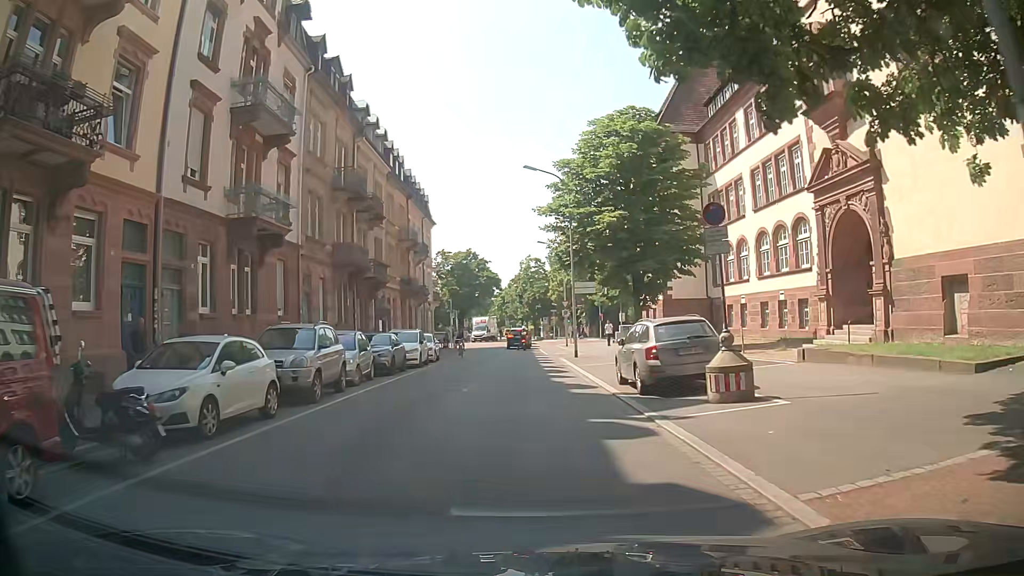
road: residential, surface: asphalt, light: Day
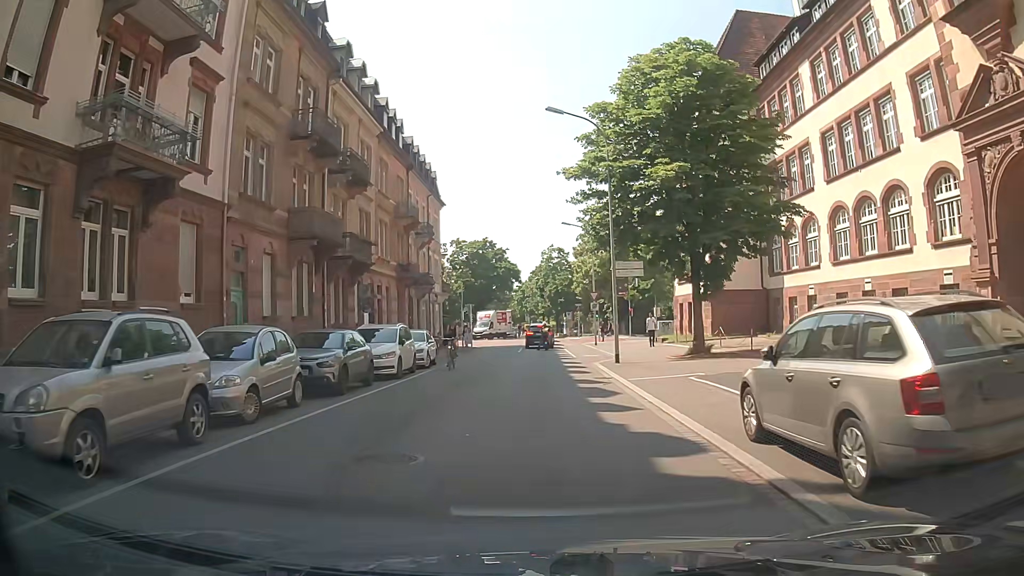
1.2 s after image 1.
(0.0, +8.5) m; -2°
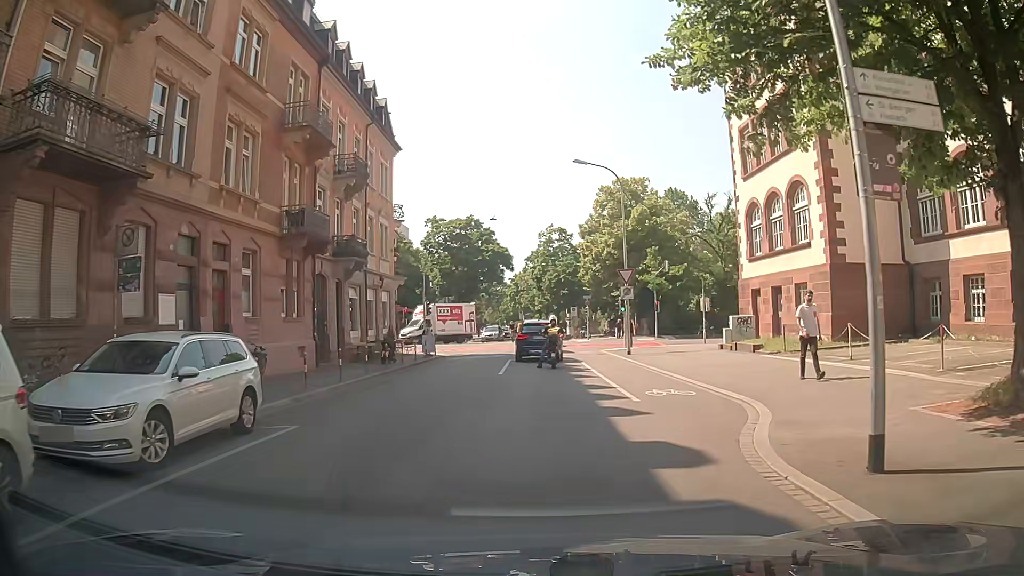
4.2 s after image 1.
(+0.4, +18.8) m; +1°
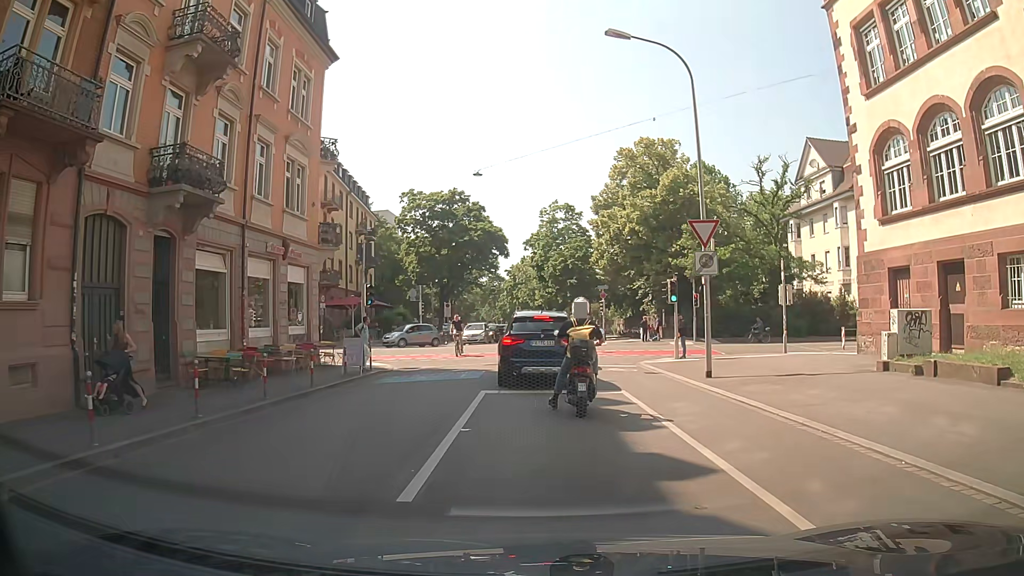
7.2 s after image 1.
(+0.1, +14.4) m; +1°
